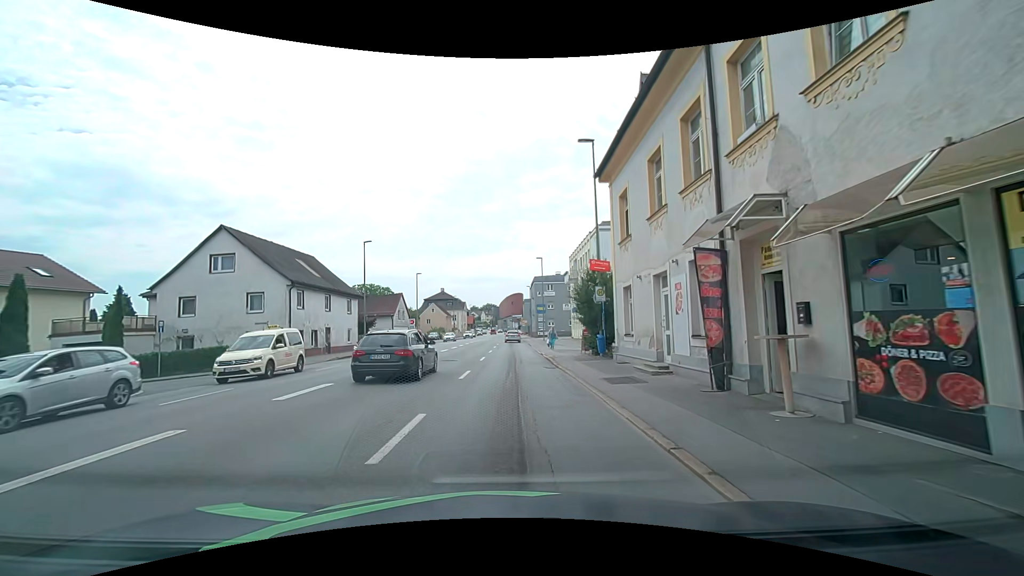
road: tertiary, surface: asphalt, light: Day
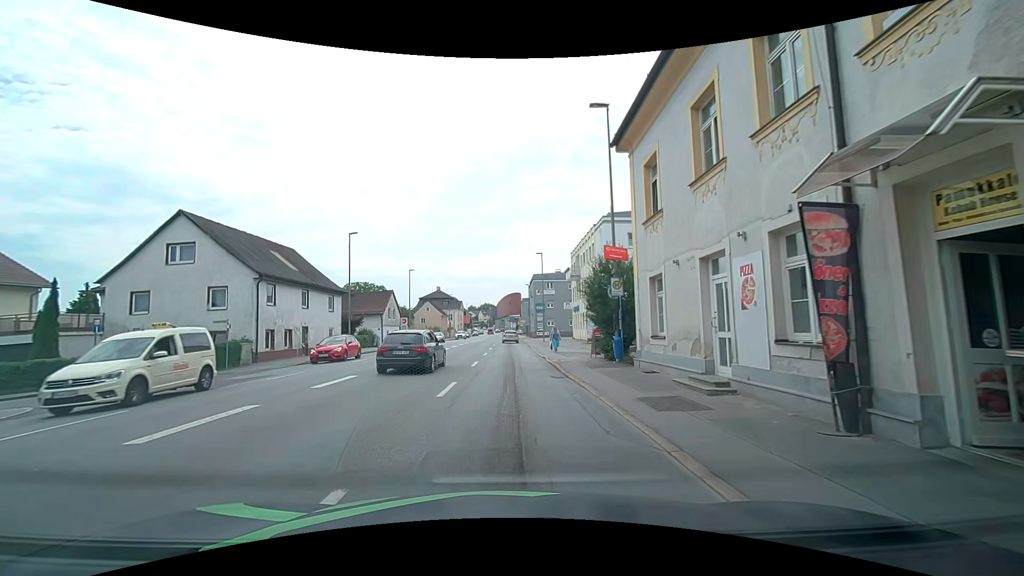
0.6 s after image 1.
(0.0, +3.9) m; +1°
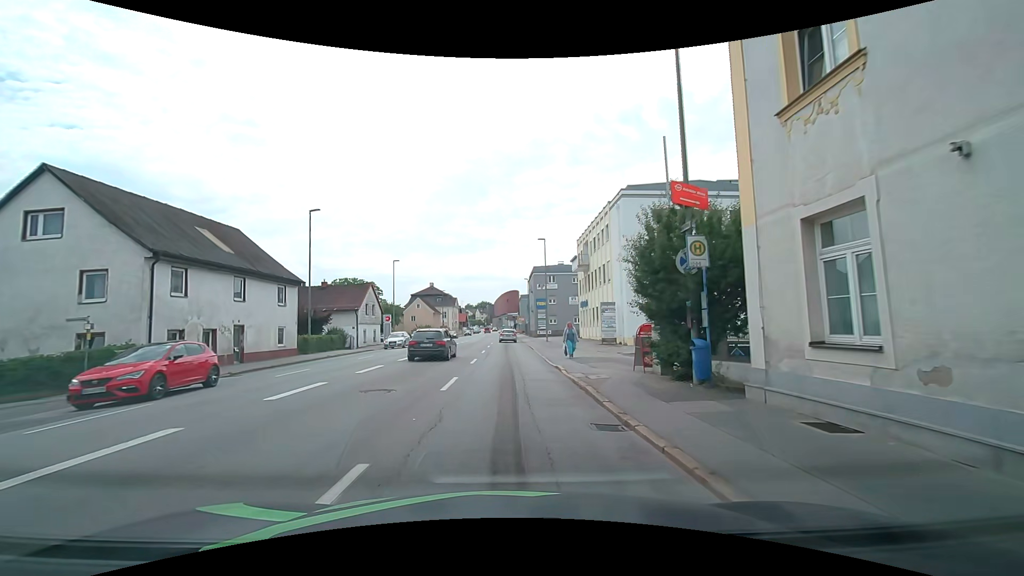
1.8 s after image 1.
(-0.1, +8.2) m; -1°
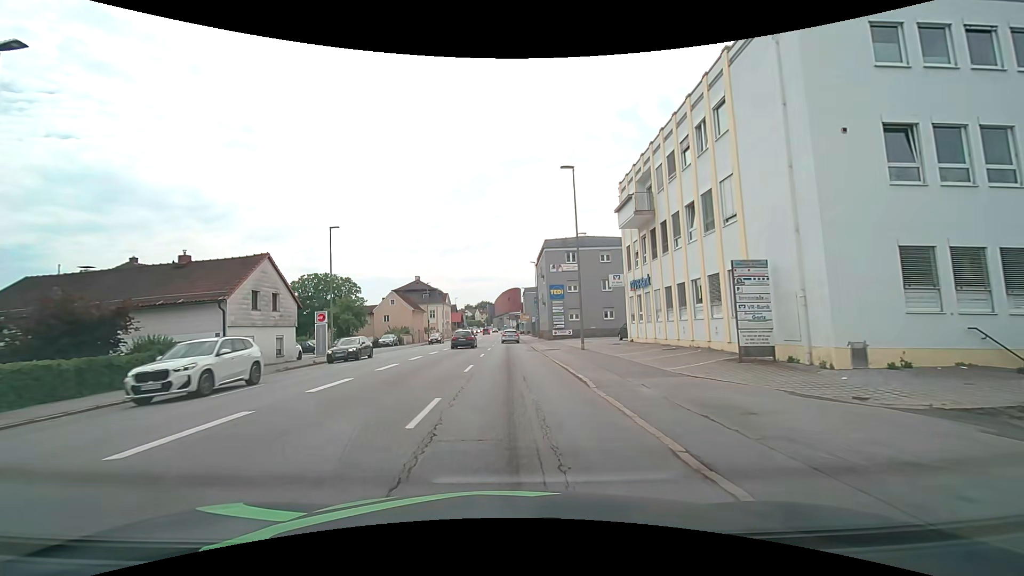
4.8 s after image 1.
(+0.3, +22.3) m; 0°
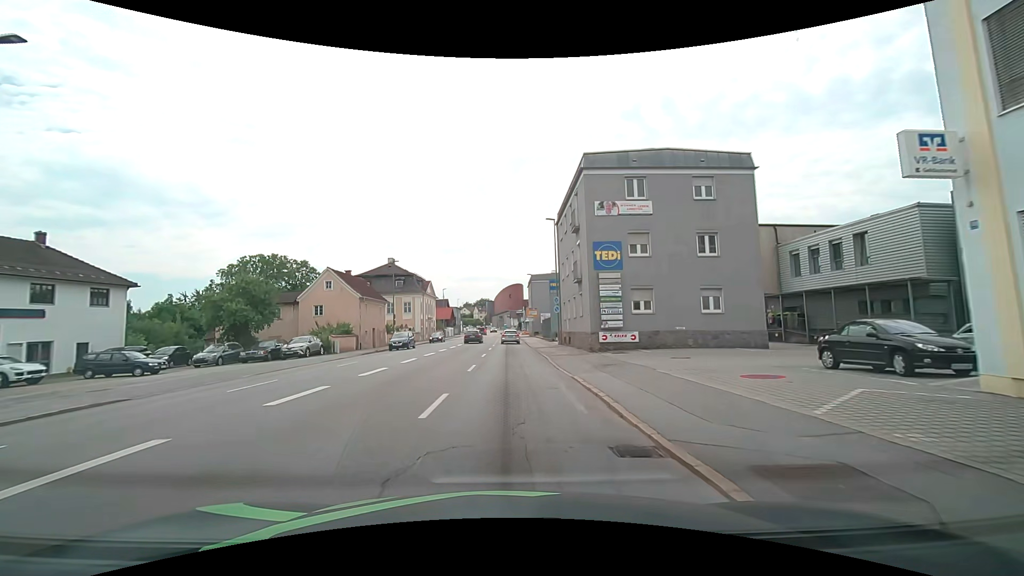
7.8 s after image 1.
(+0.1, +26.6) m; 0°
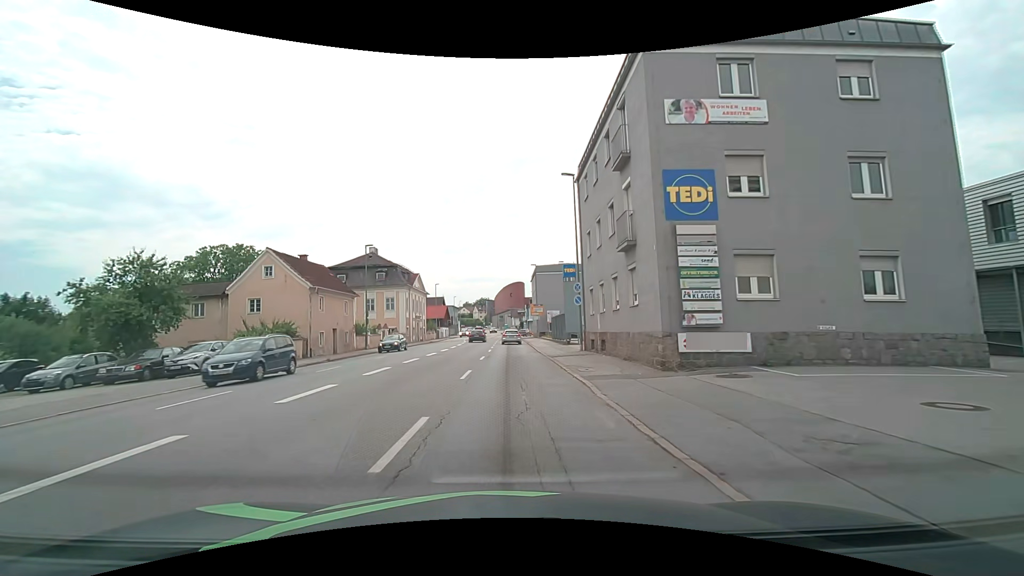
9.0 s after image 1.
(0.0, +11.9) m; 0°
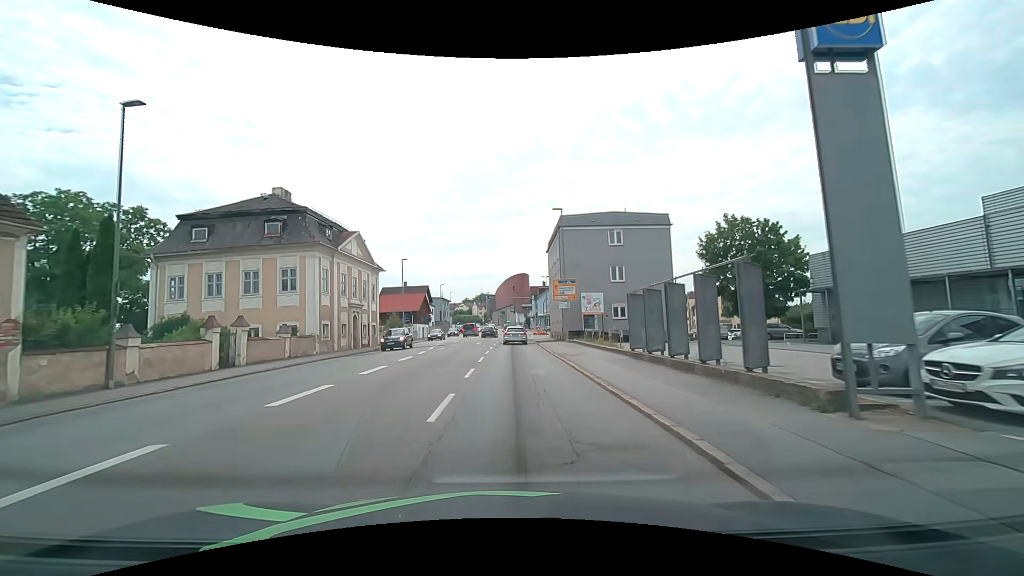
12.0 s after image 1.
(-0.1, +31.0) m; 0°
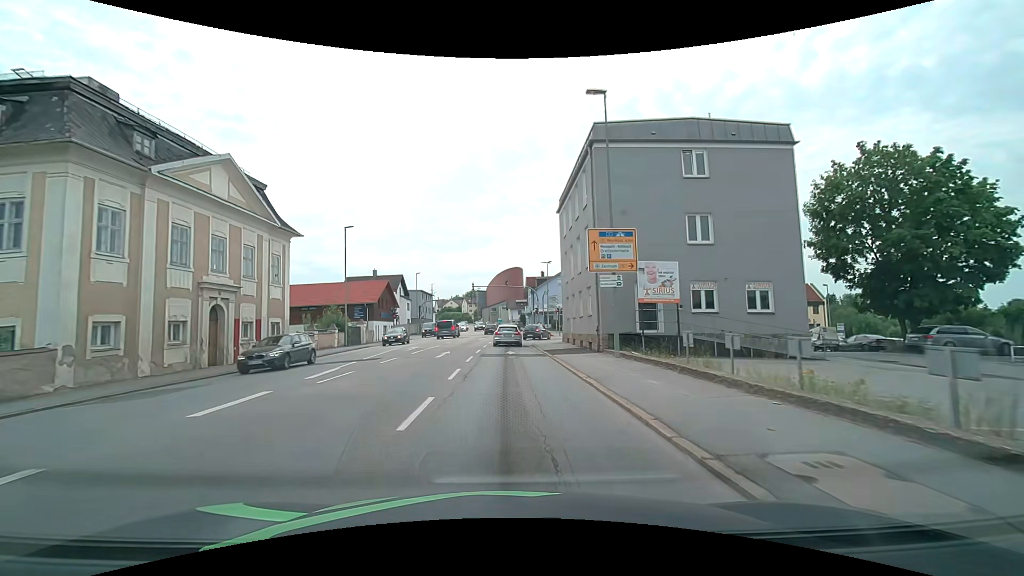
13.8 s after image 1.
(+0.1, +18.9) m; +1°
(0, +10) (0, +20) (0, +30) (0, +40) (+1, +50) (+1, +60) (+1, +70) (+1, +80) (0, +90) (0, +100) m
